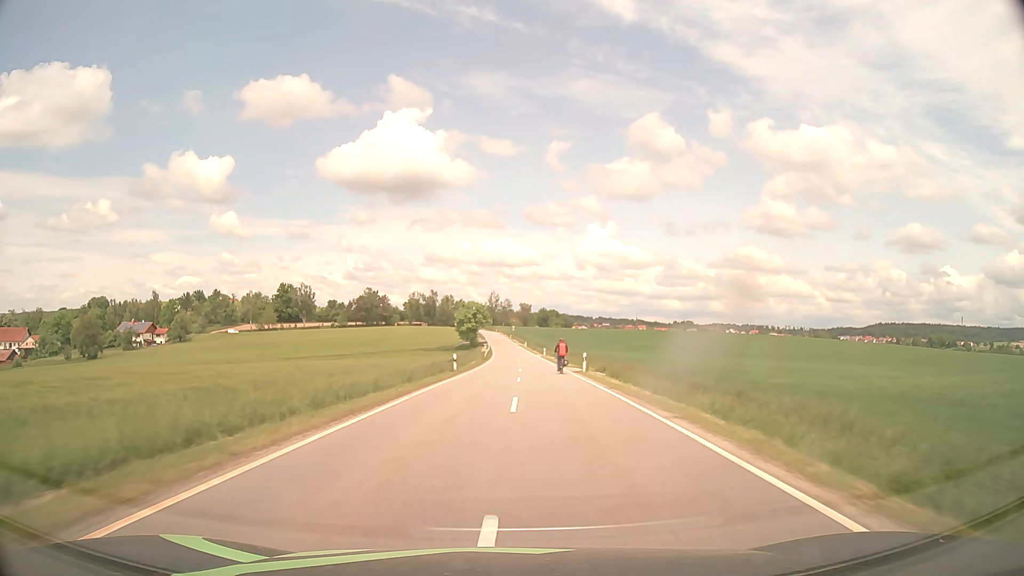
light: Day
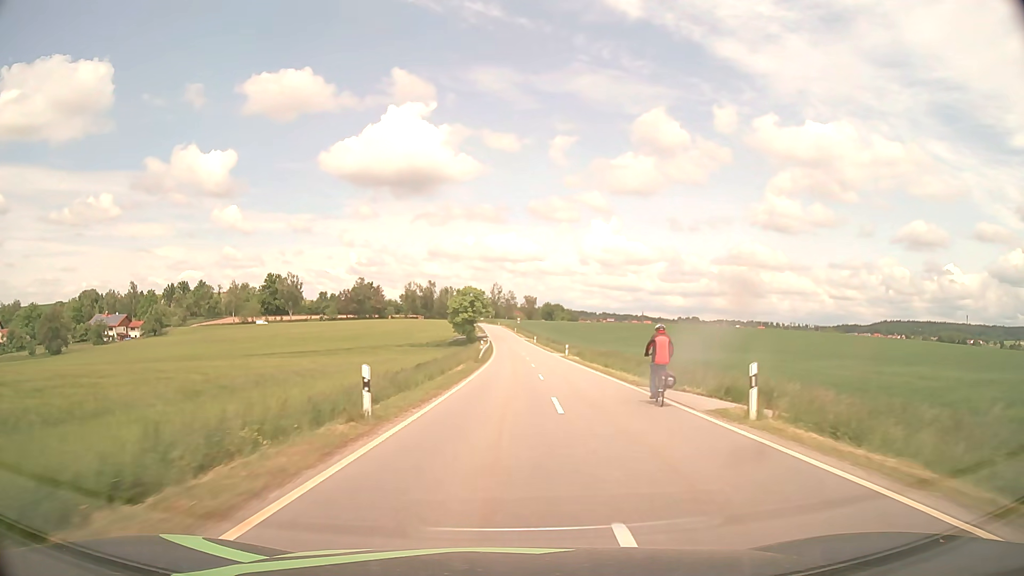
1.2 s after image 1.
(-0.3, +24.5) m; -1°
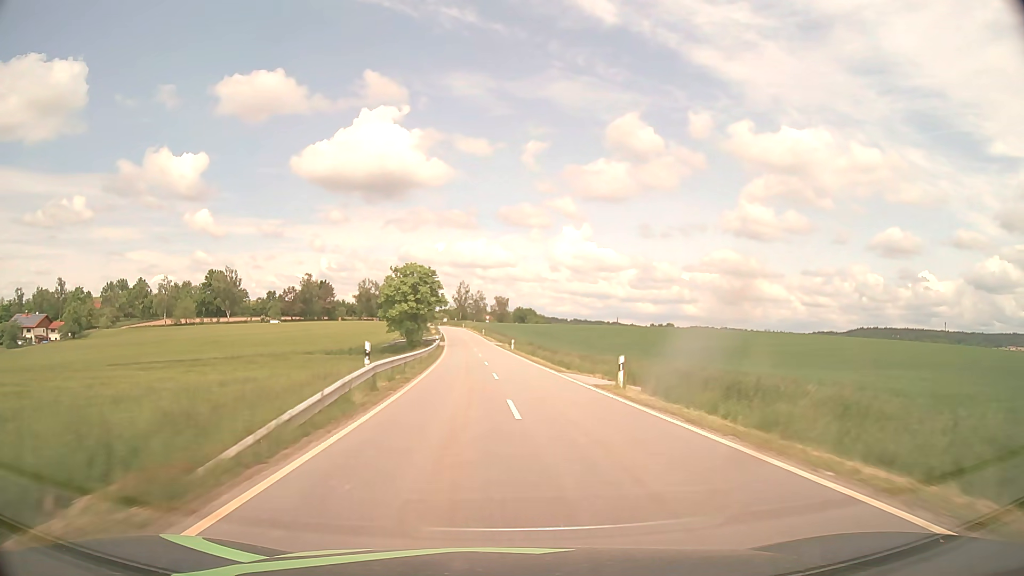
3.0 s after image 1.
(+1.0, +37.9) m; +3°
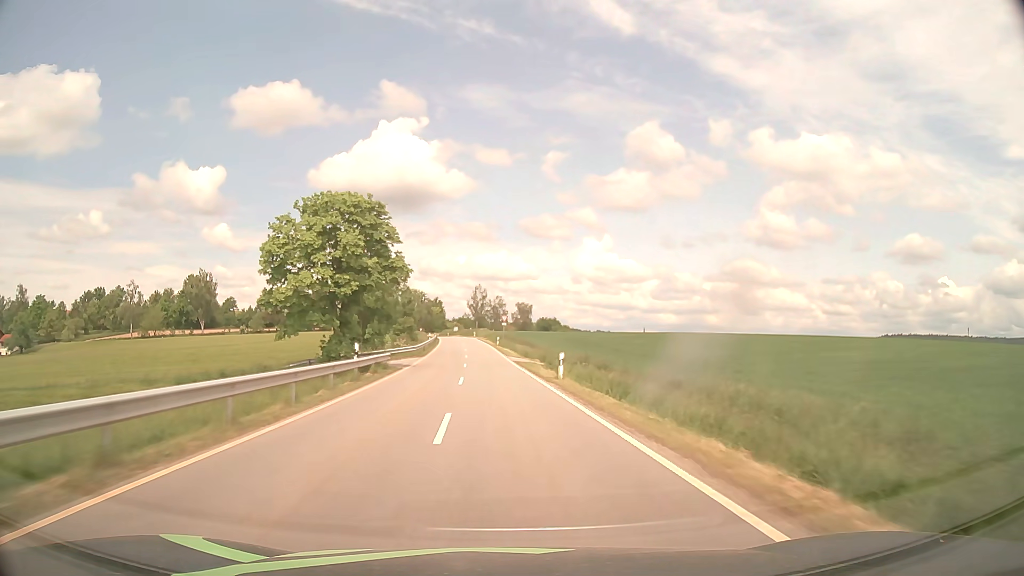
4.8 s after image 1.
(-0.4, +39.6) m; -2°
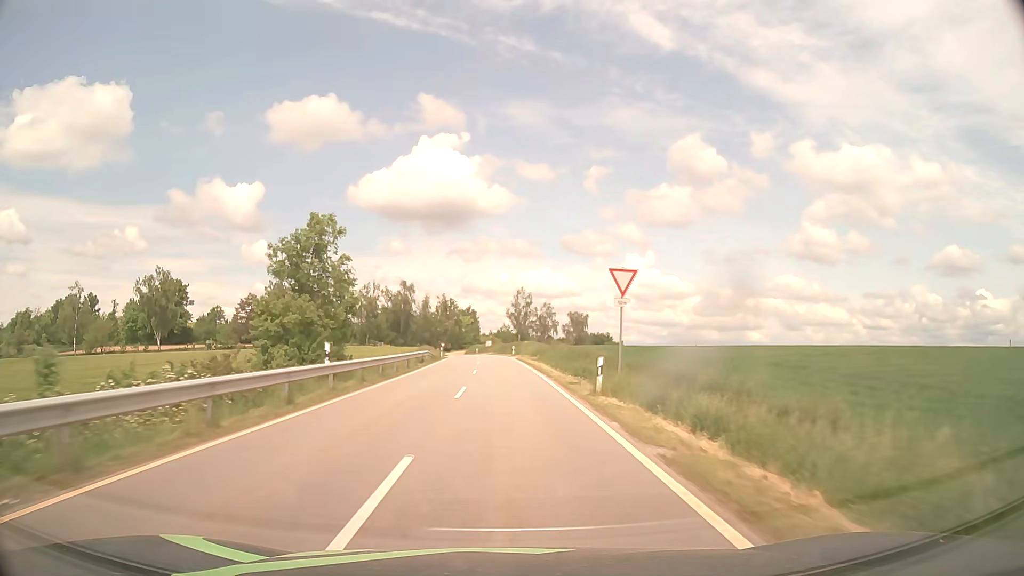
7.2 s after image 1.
(-2.0, +53.7) m; -4°
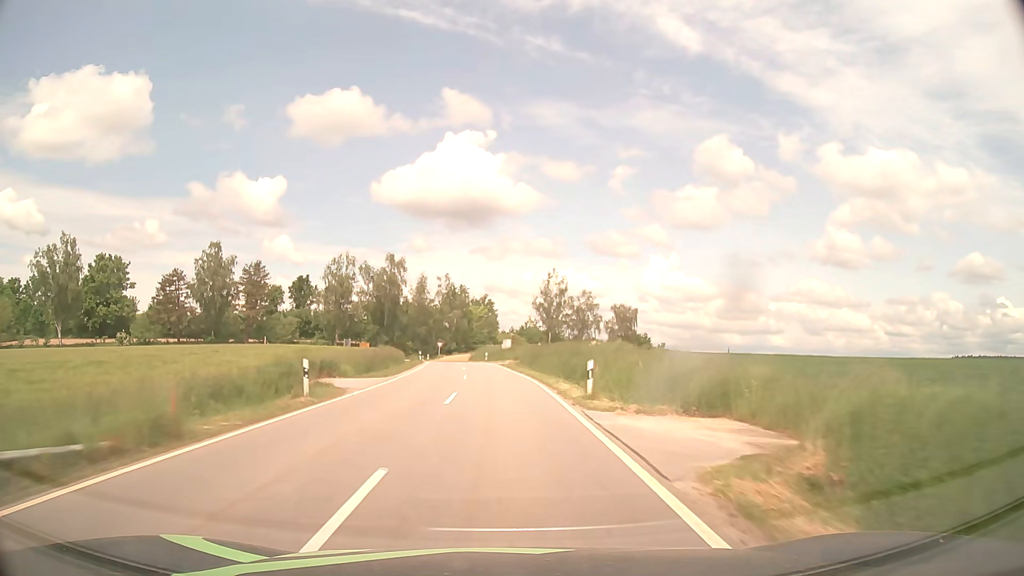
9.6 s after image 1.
(-0.7, +49.1) m; -2°
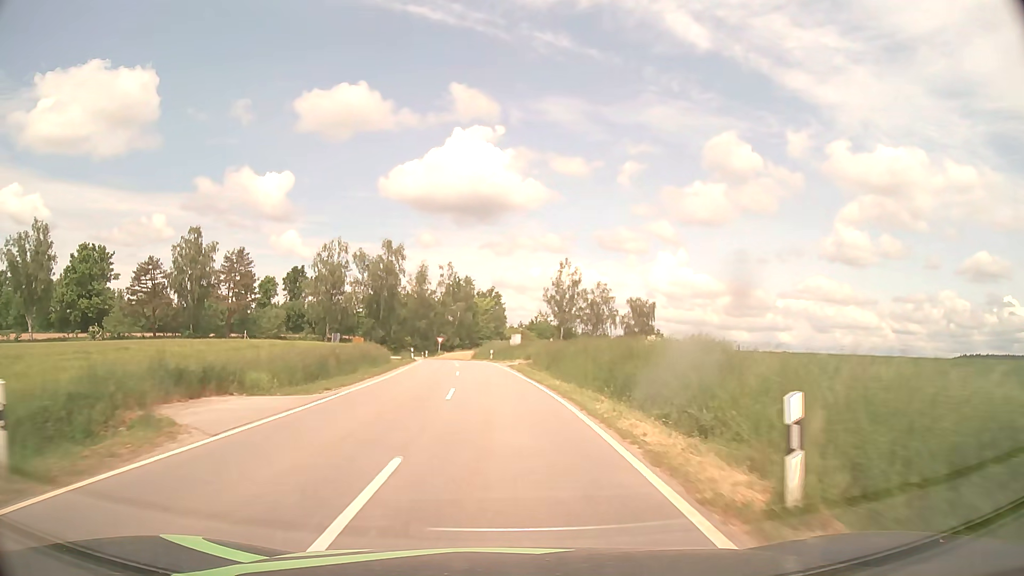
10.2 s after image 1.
(-0.1, +11.4) m; -1°
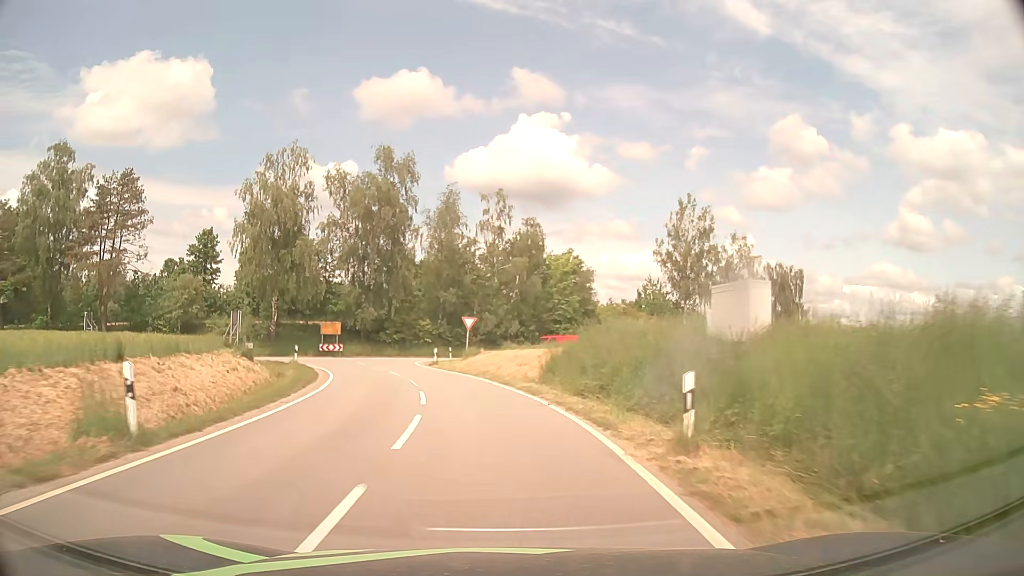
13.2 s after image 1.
(-2.2, +50.1) m; -5°
(0, +10) (-1, +20) (-4, +30) (-6, +39) (-6, +49) (0, +57) (+8, +62) (+17, +68) (+25, +74) (+33, +80) m
